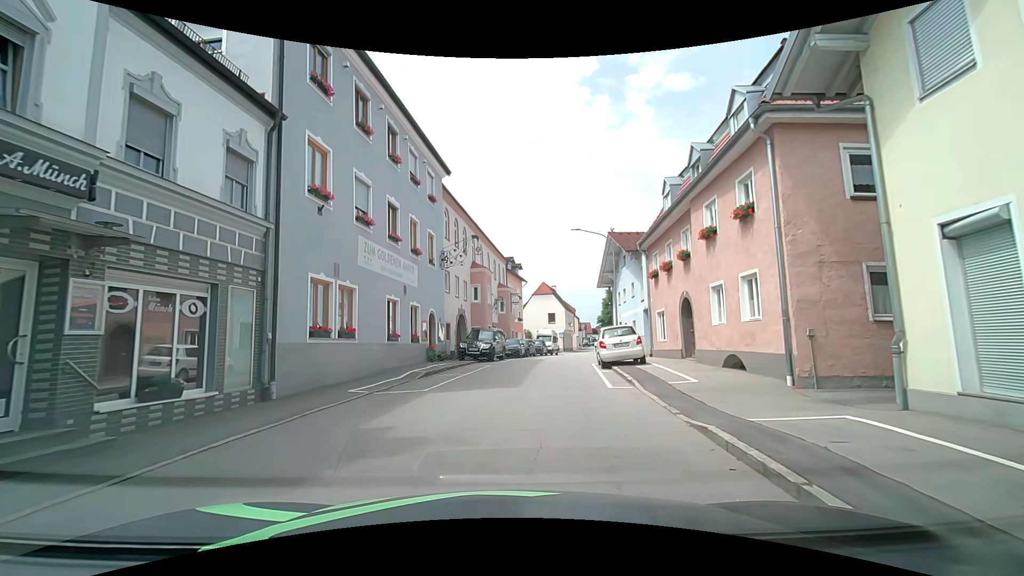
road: secondary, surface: asphalt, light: Day
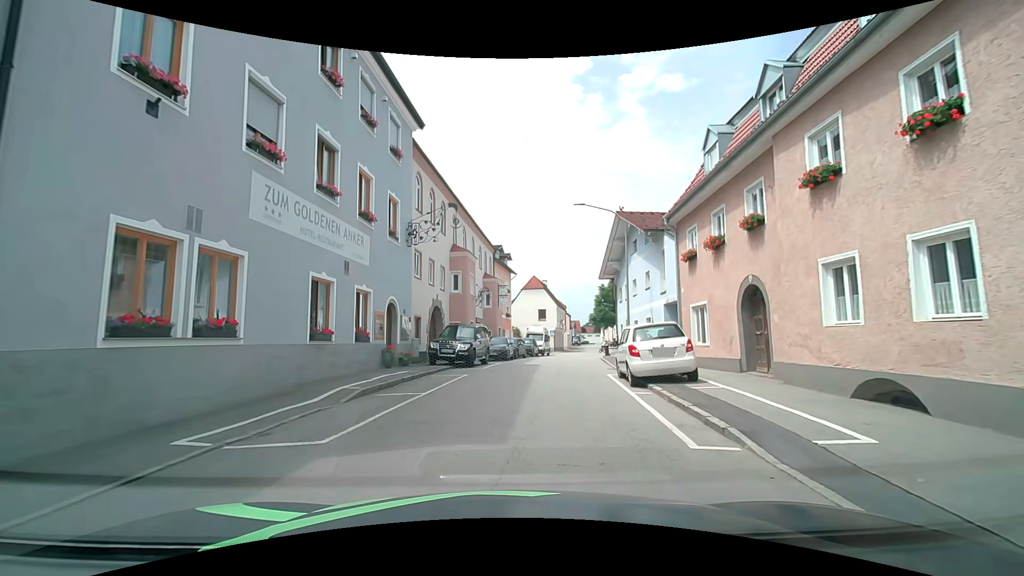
(+0.1, +6.2) m; +2°
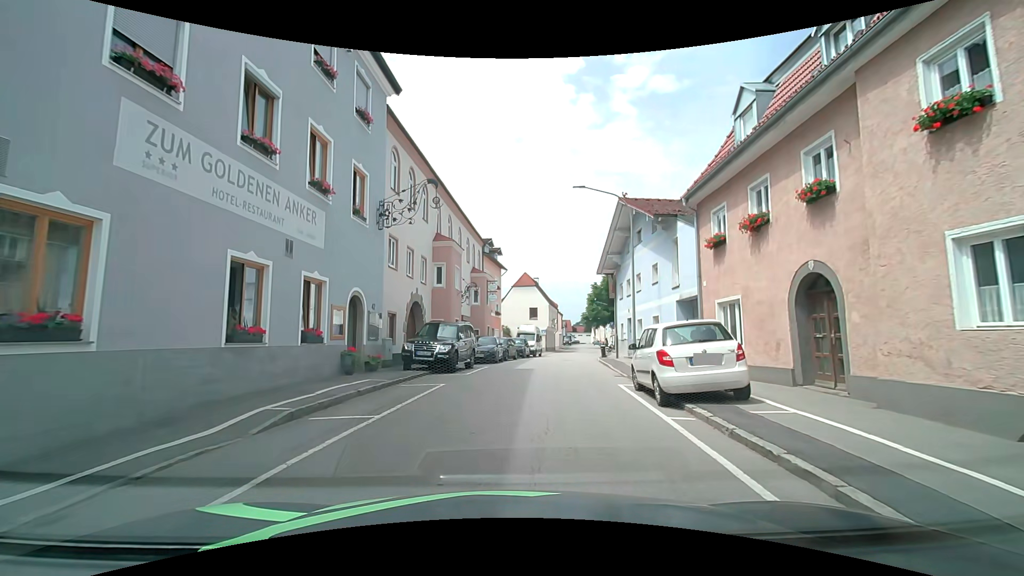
(0.0, +3.2) m; +2°
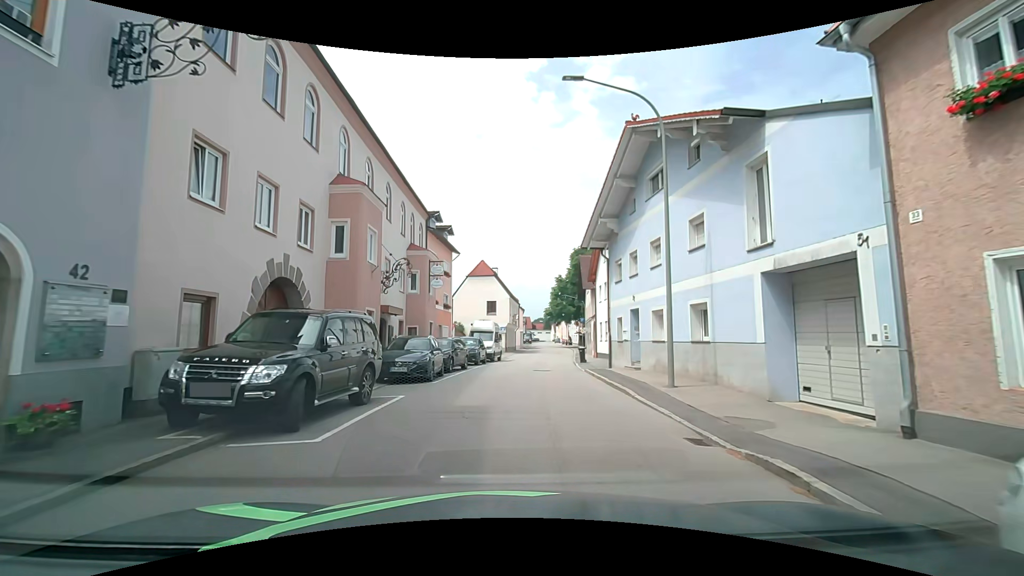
(+0.2, +10.2) m; +4°
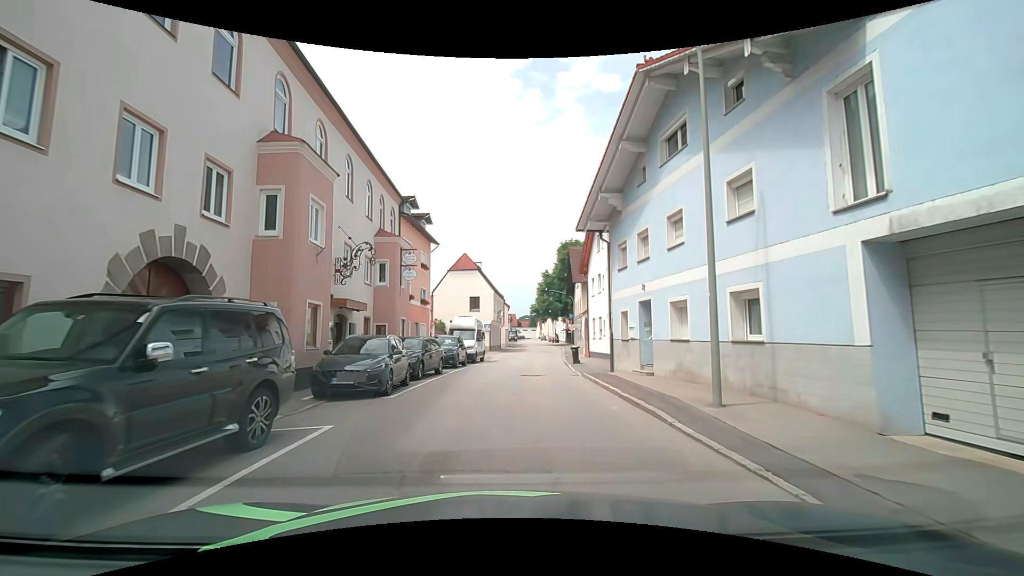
(+0.1, +3.7) m; +2°
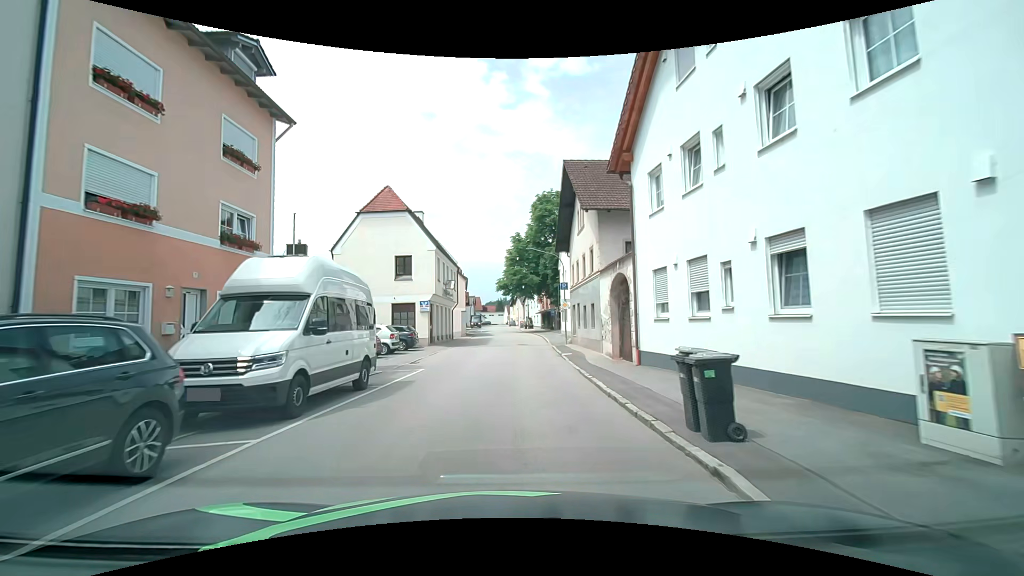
(+0.4, +22.2) m; +1°
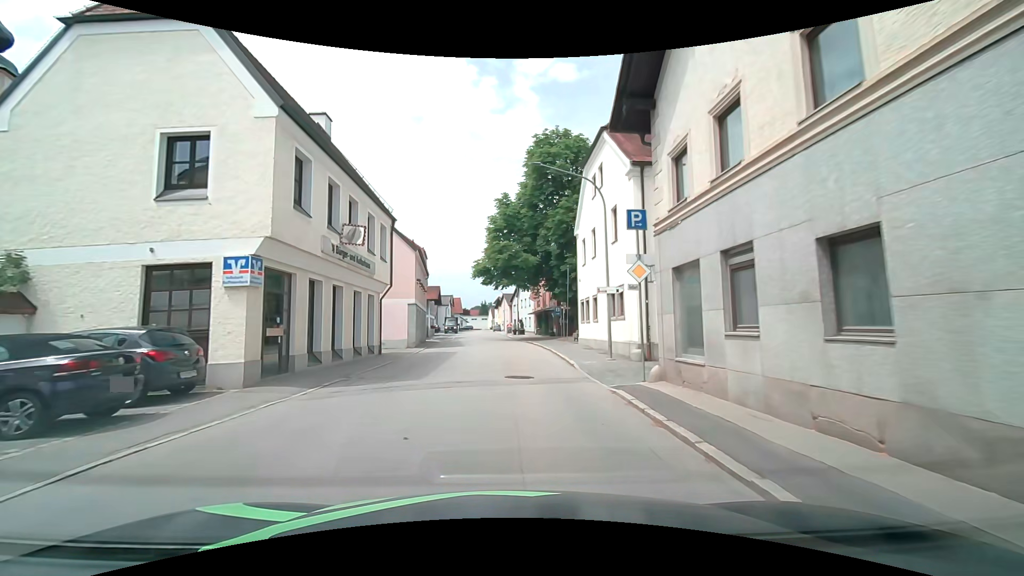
(+0.9, +21.6) m; +4°
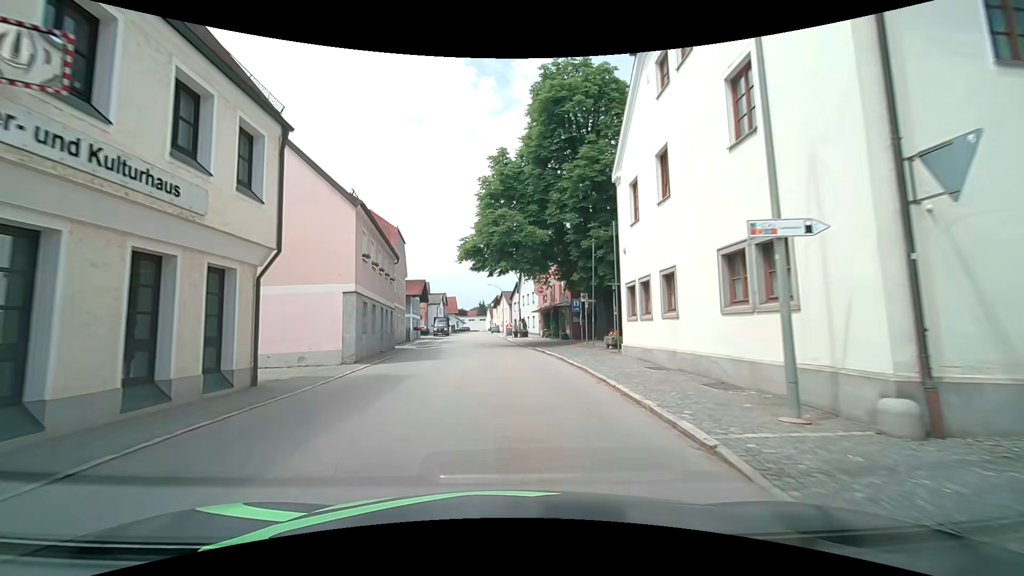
(-0.1, +11.7) m; +1°
(0, +10) (-1, +20) (-1, +30) (-2, +40) (-3, +50) (-4, +60) (-4, +70) (-5, +80) (-6, +90) (-7, +100) m
